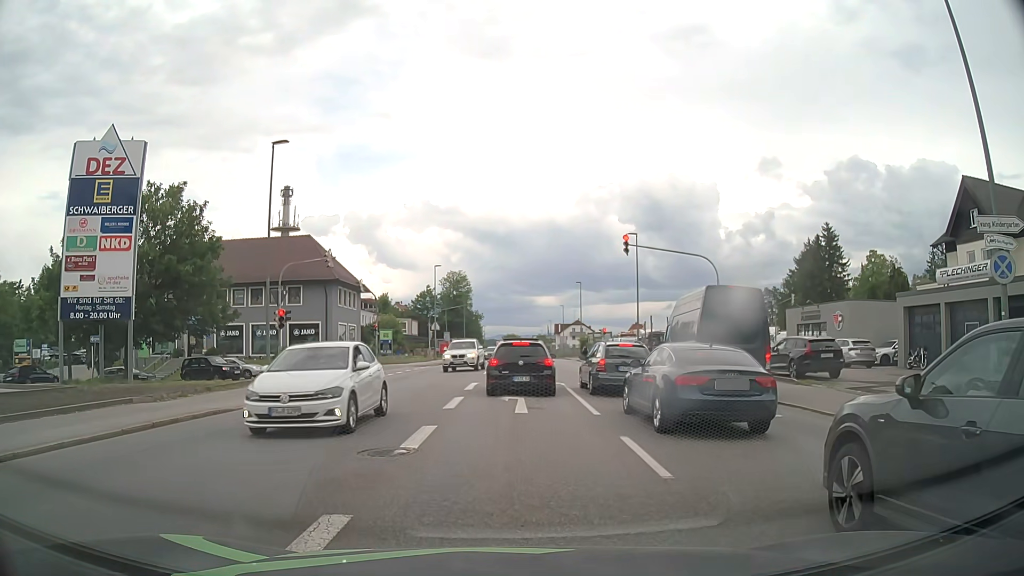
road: tertiary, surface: asphalt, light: Day
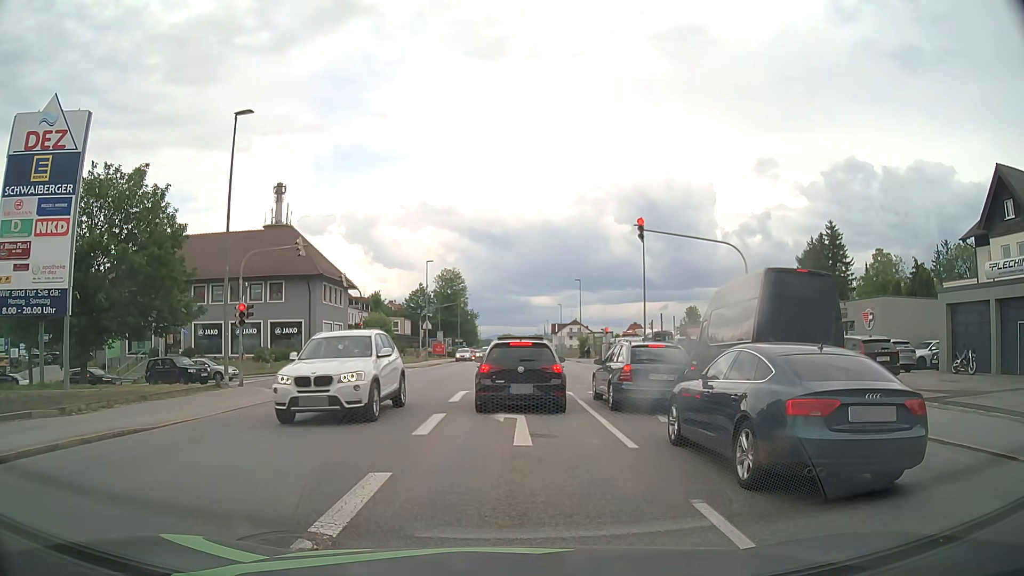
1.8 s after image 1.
(-0.1, +4.0) m; +1°
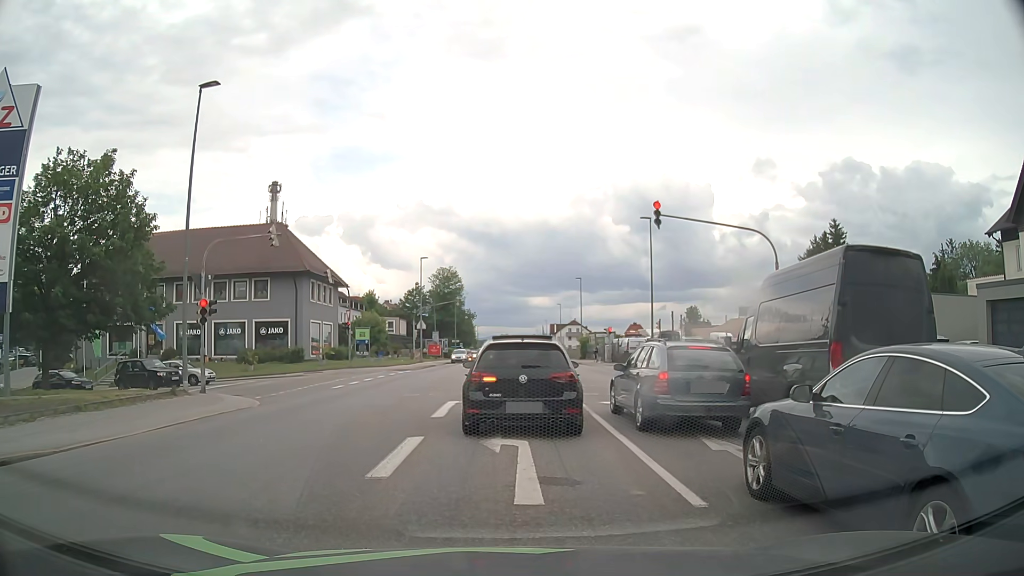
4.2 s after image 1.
(0.0, +3.1) m; +1°
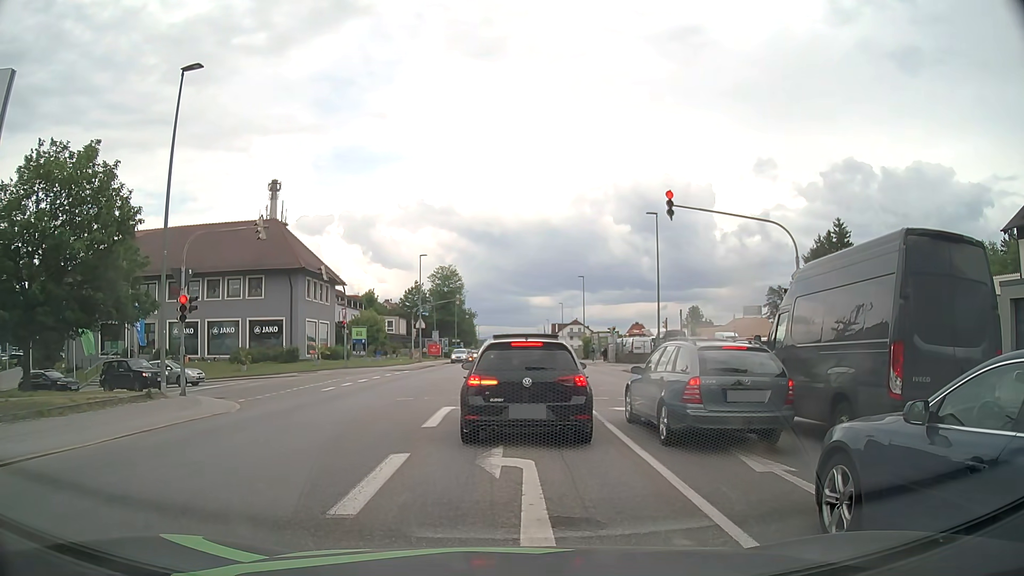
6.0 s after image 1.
(0.0, +1.6) m; 0°
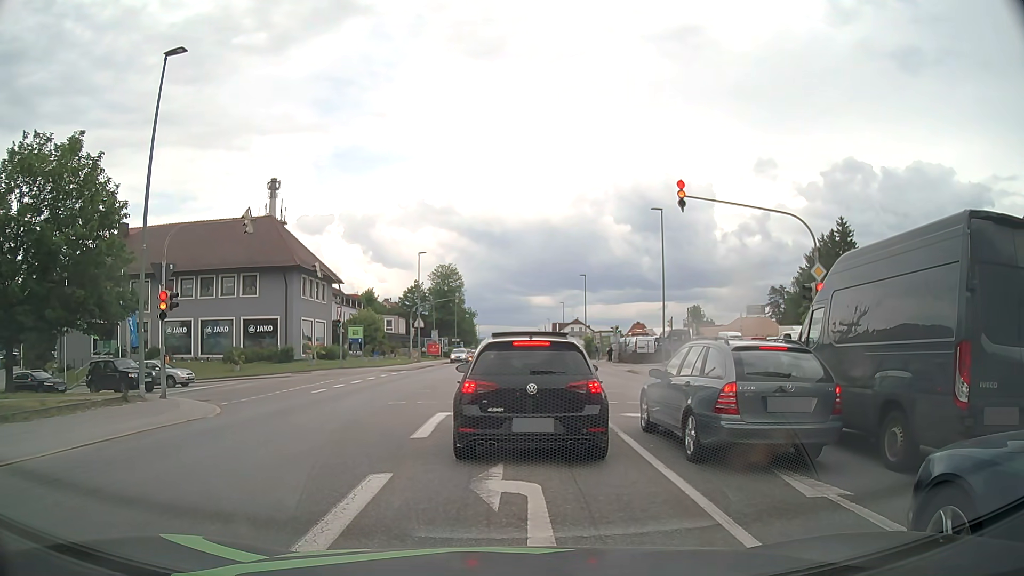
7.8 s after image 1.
(0.0, +1.3) m; 0°
